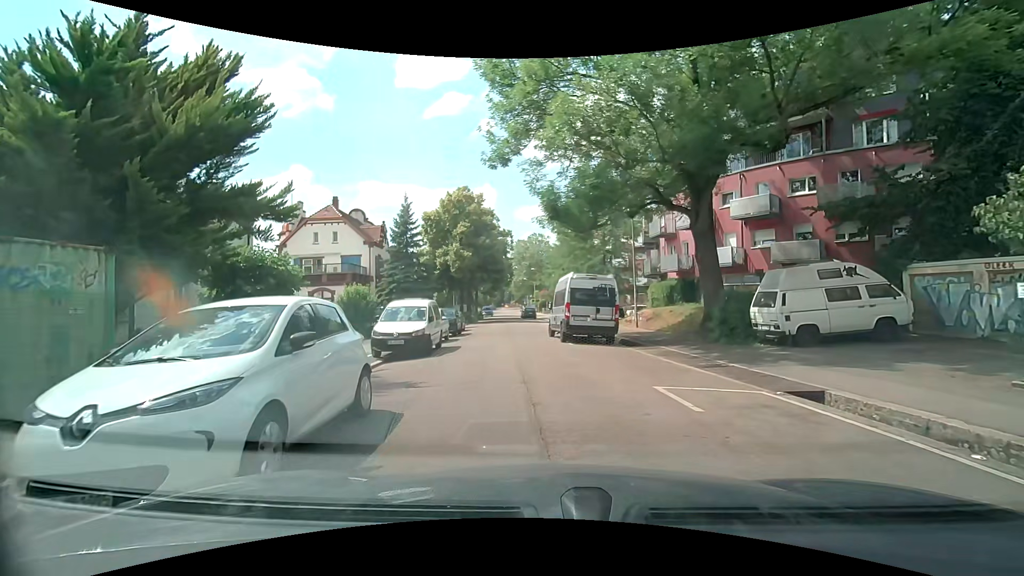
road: residential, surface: asphalt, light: Day
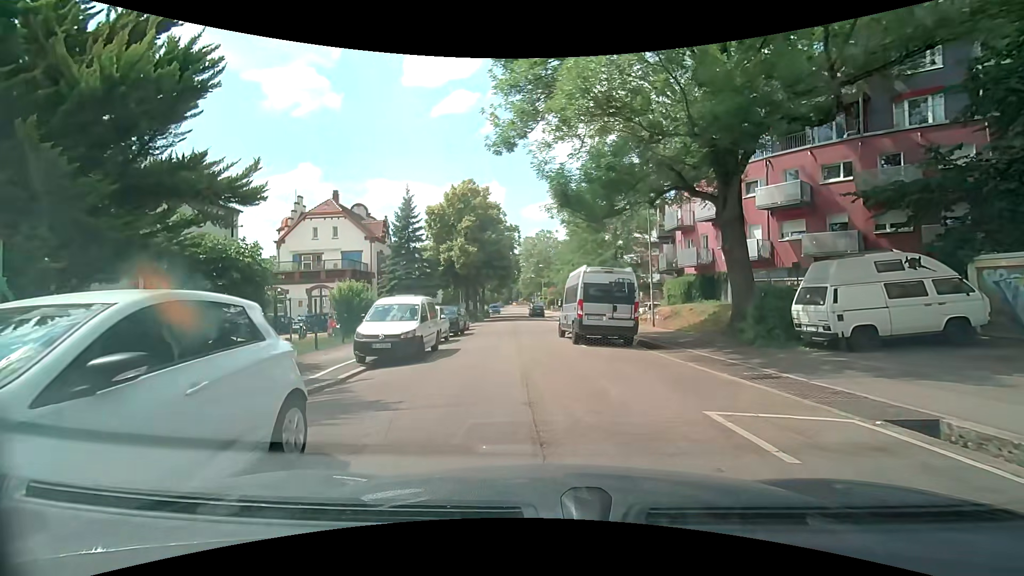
(0.0, +2.2) m; 0°
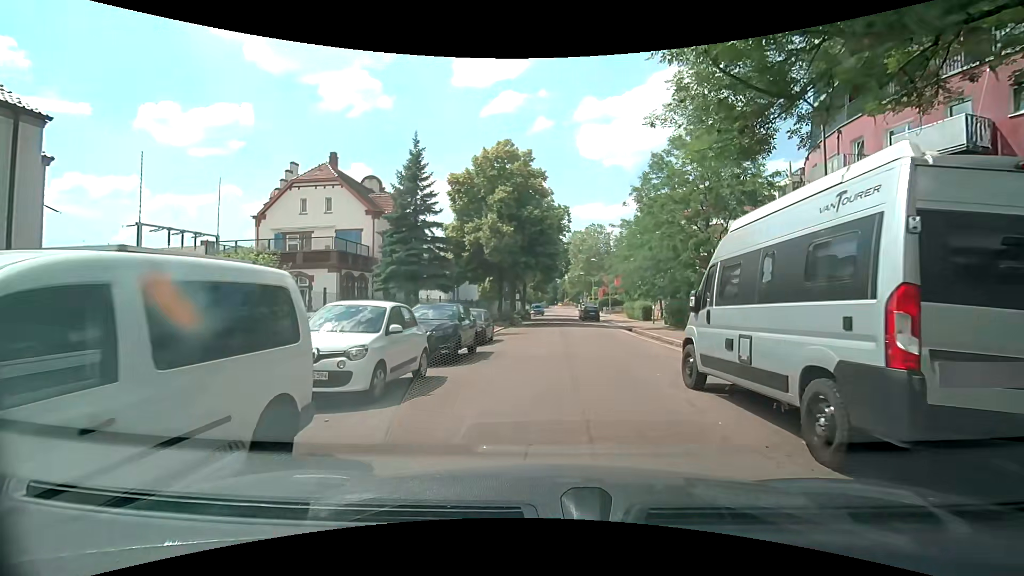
(-0.8, +12.7) m; -5°
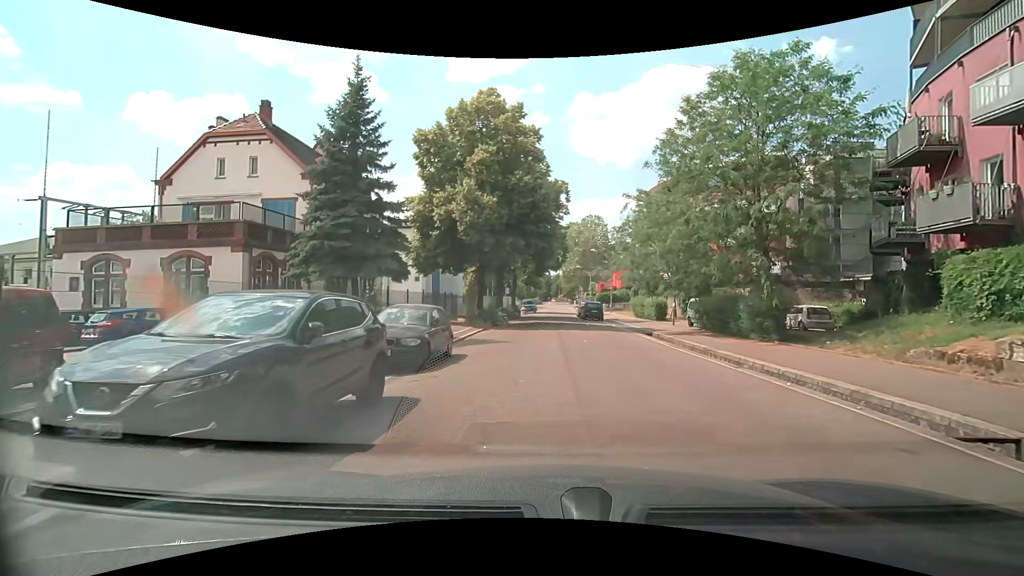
(+0.1, +8.8) m; +1°
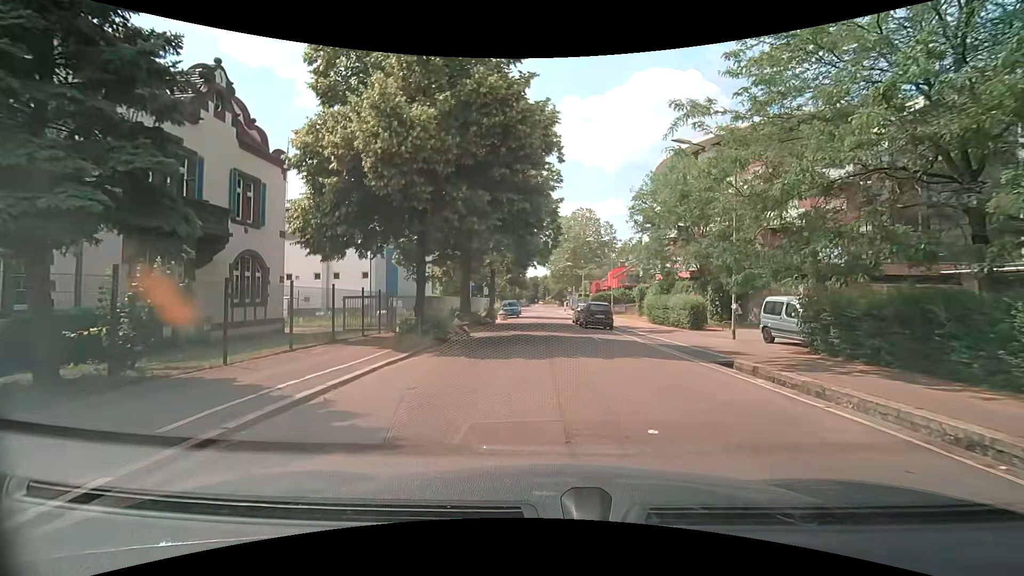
(+0.3, +12.8) m; +2°
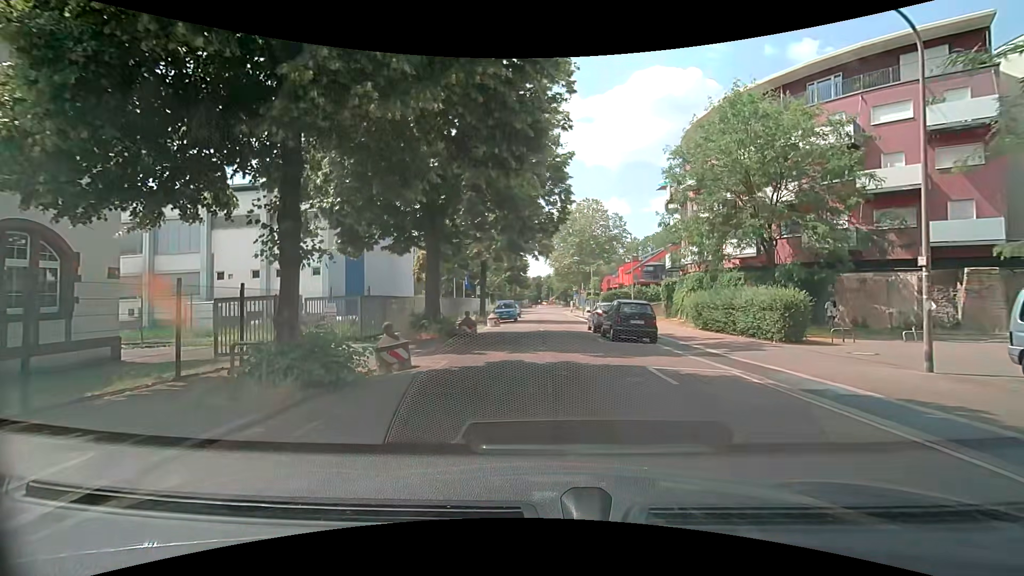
(0.0, +10.3) m; +1°
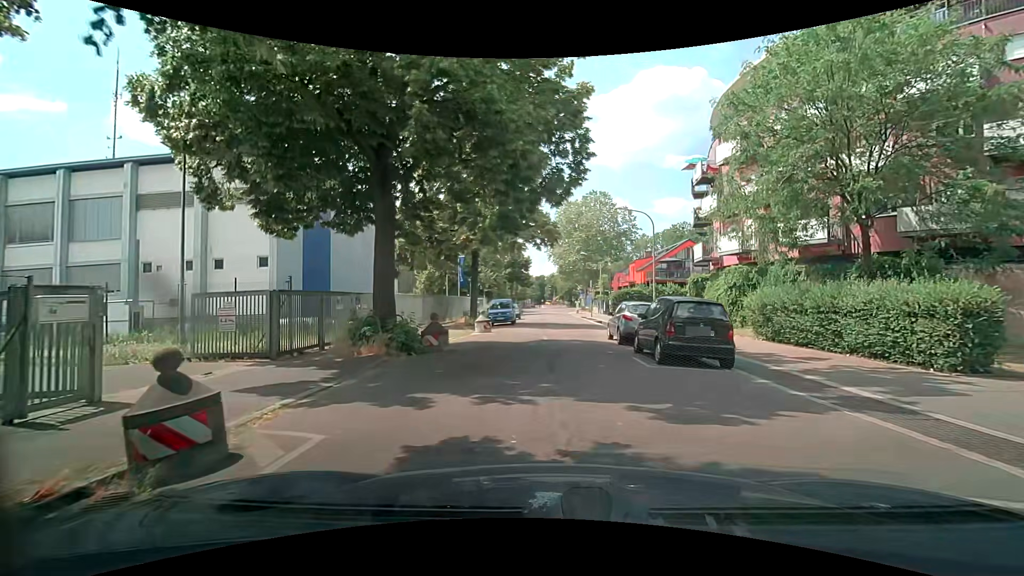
(-0.2, +7.0) m; -1°
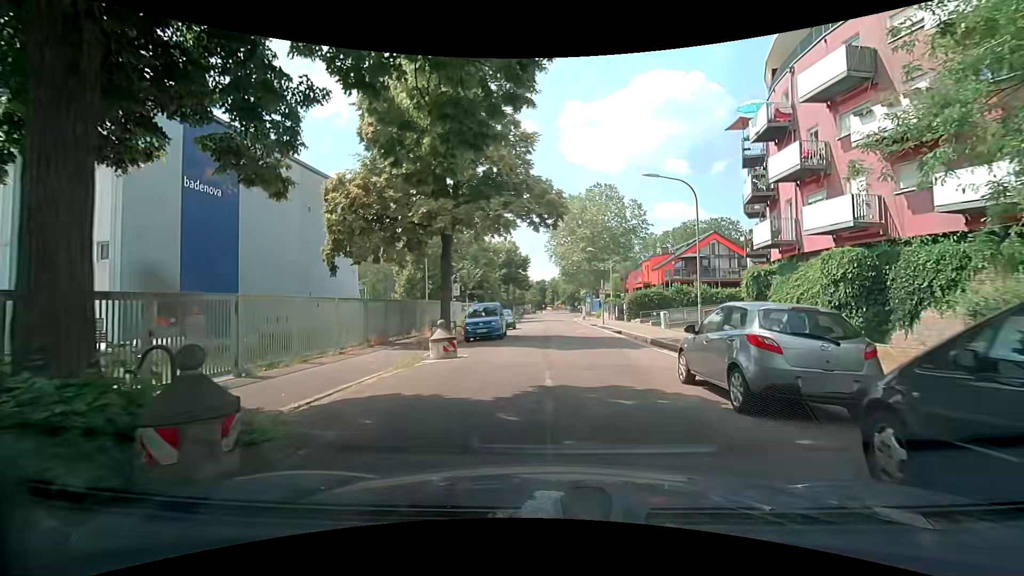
(-0.1, +10.0) m; -1°
(0, +10) (0, +20) (+1, +30) (+1, +40) (+1, +50) (+2, +60) (+2, +70) (+3, +80) (+4, +90) (+5, +100) m
